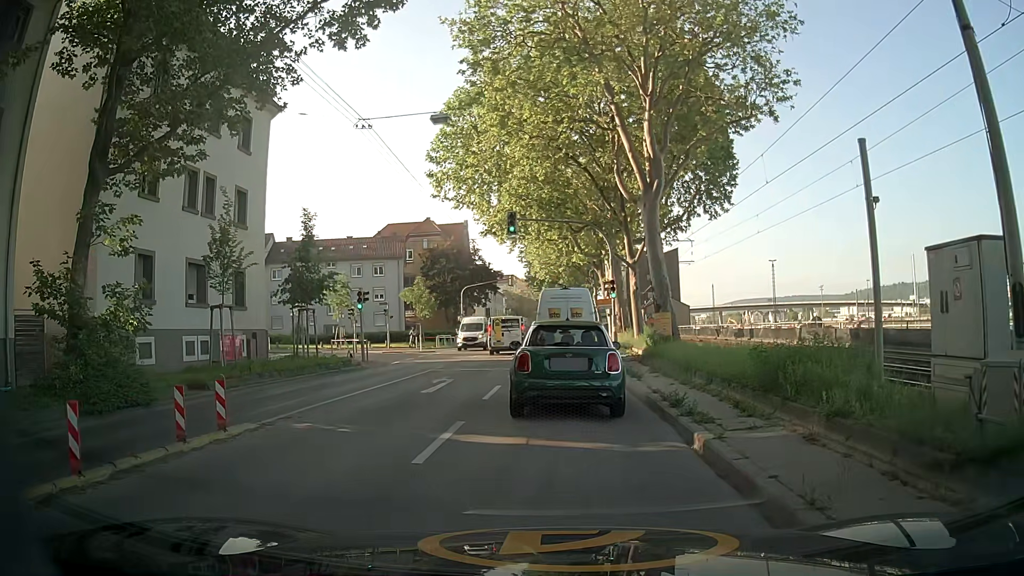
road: secondary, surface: asphalt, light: Day
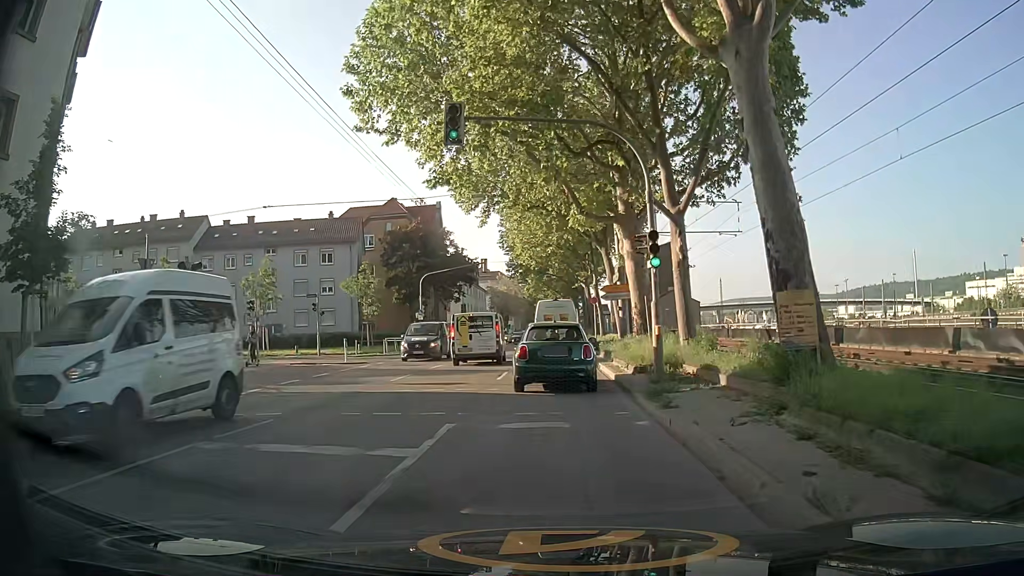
(+0.3, +15.3) m; +2°
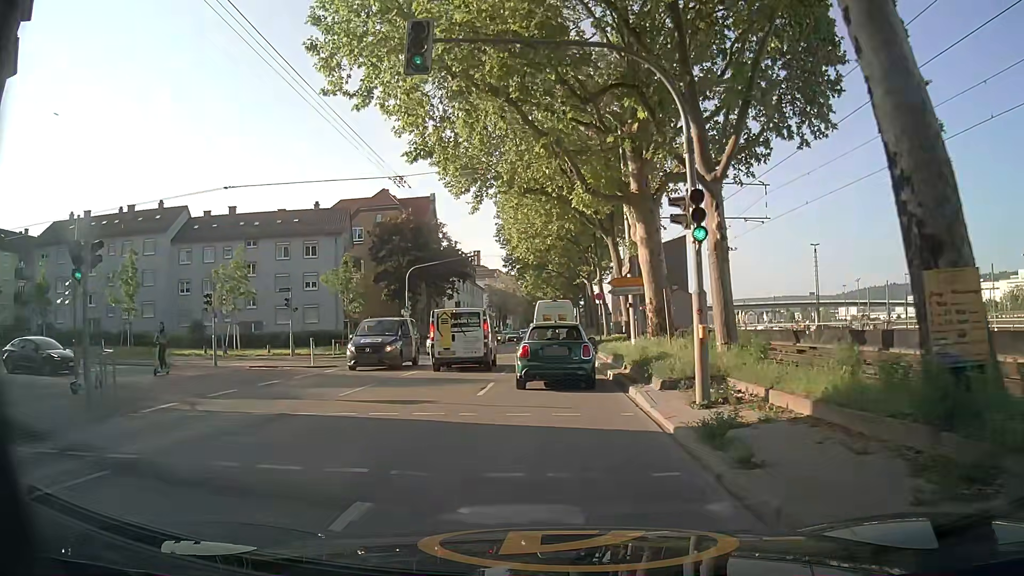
(-0.1, +4.5) m; -1°
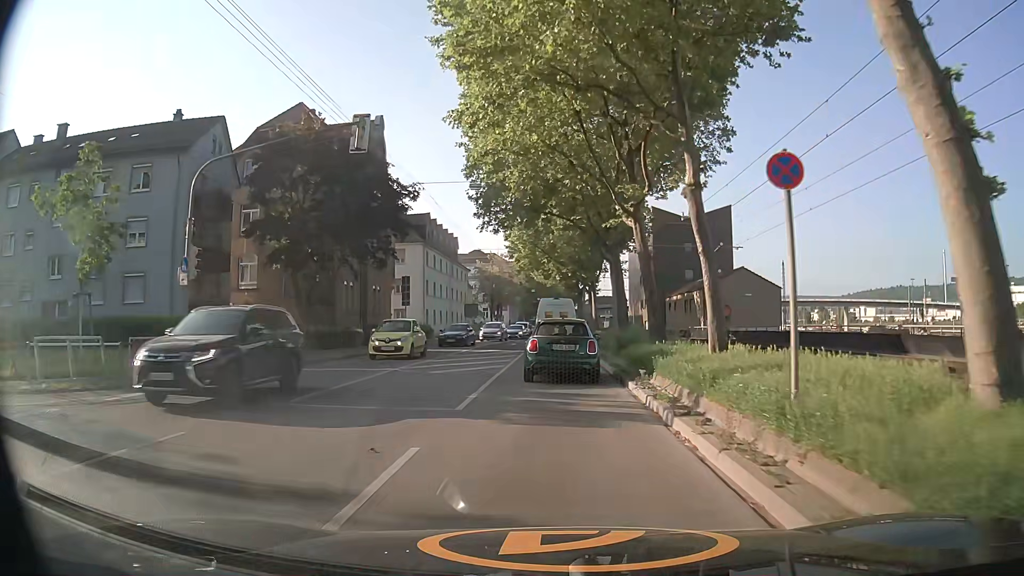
(+0.1, +27.9) m; -1°
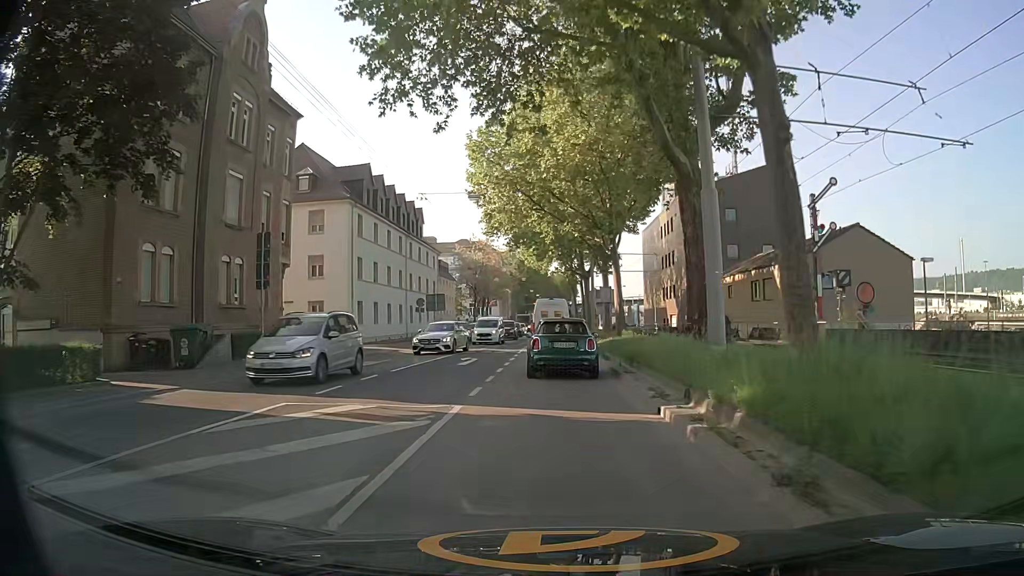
(+0.4, +23.4) m; +1°
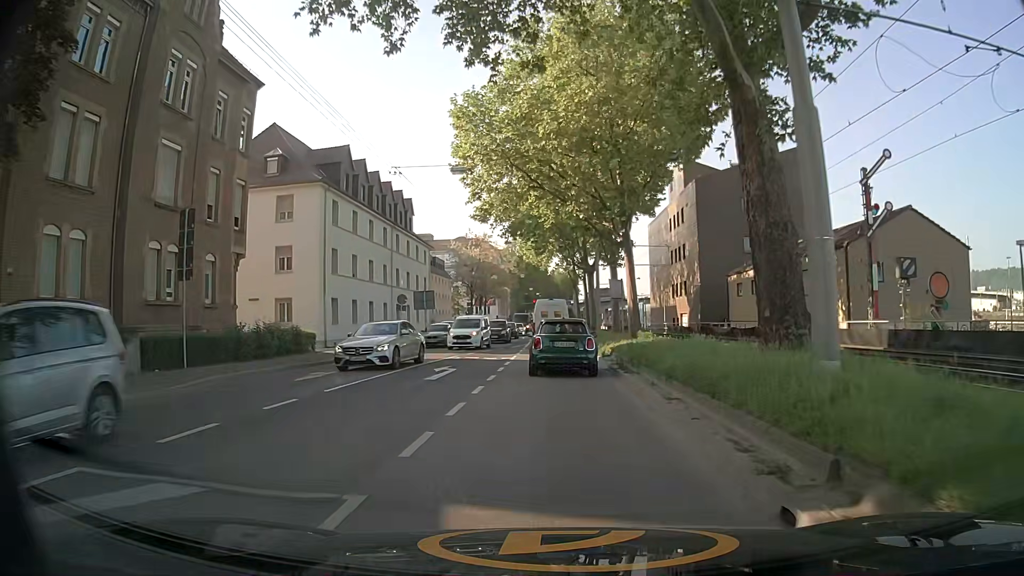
(0.0, +5.7) m; 0°
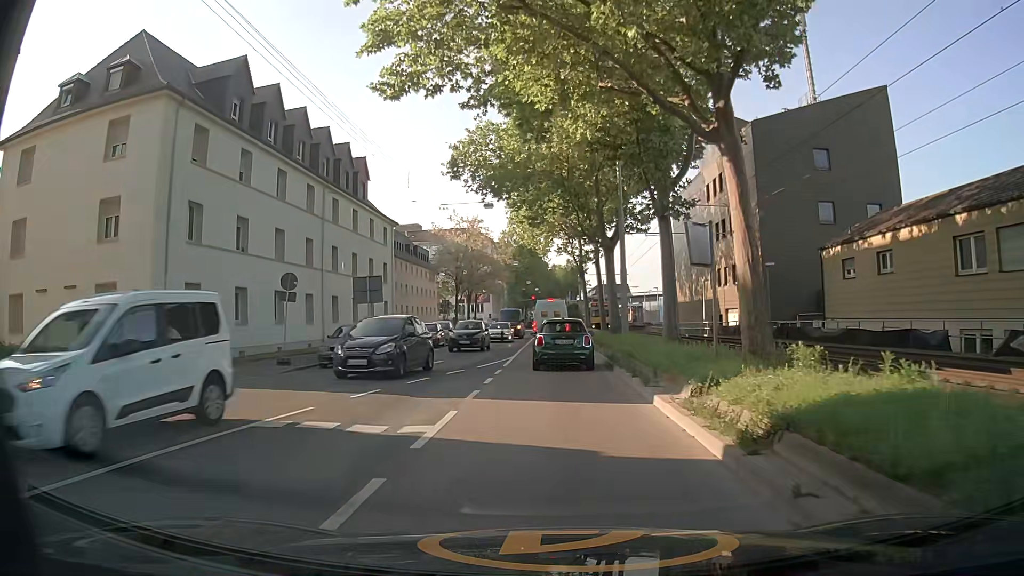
(0.0, +17.4) m; +1°
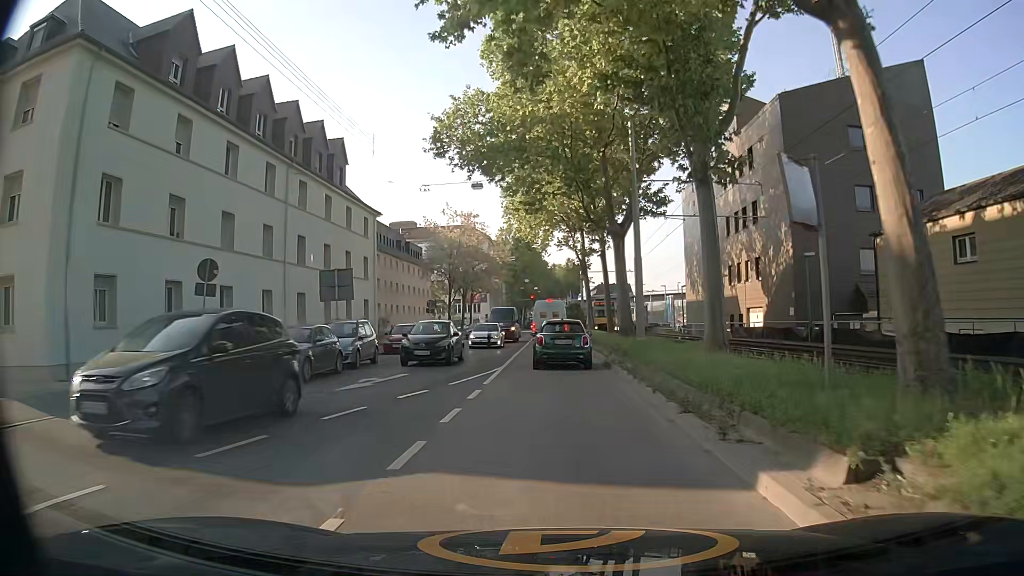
(-0.1, +5.7) m; -1°
